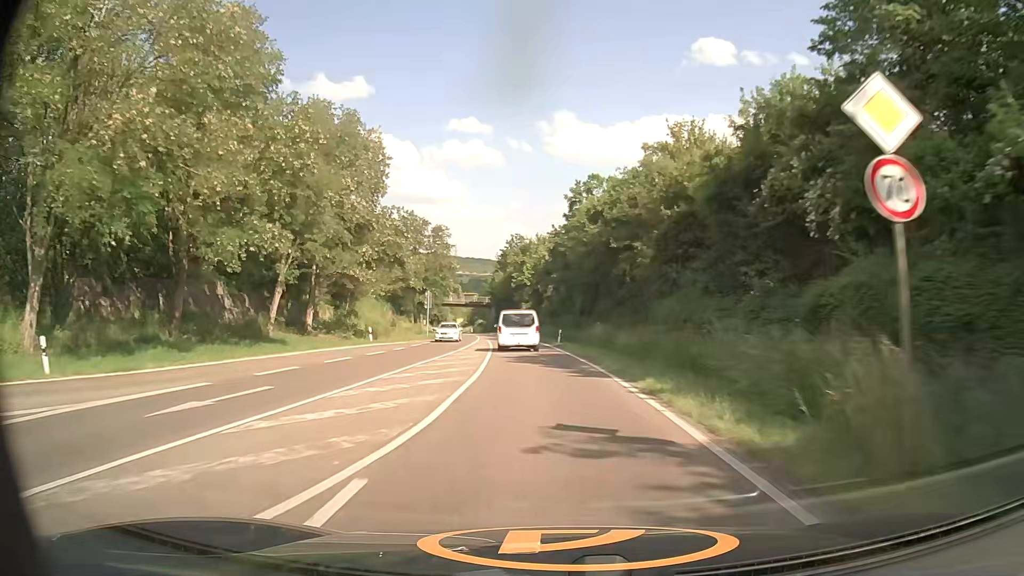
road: secondary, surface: asphalt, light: Day
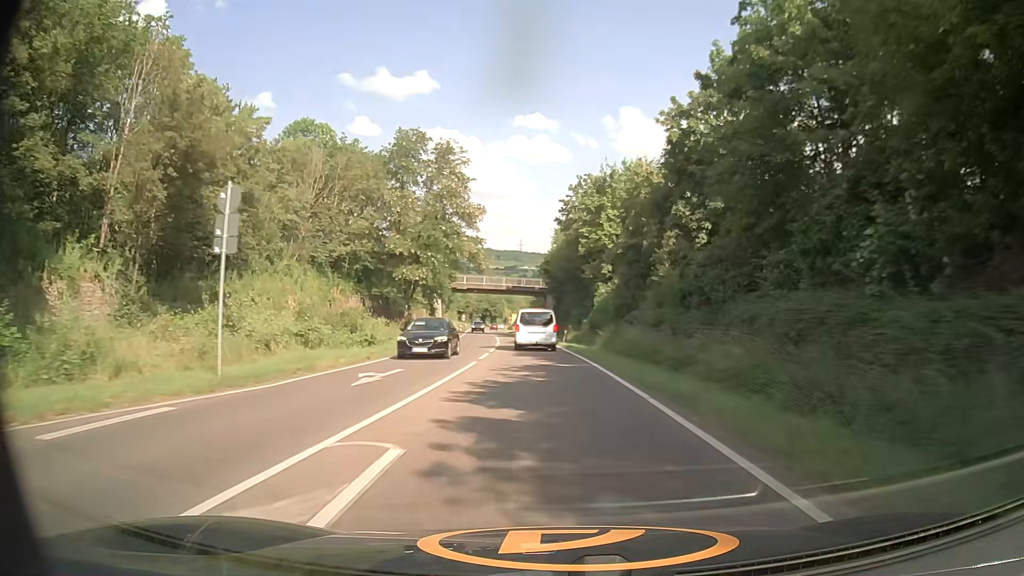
(-2.3, +45.6) m; -5°
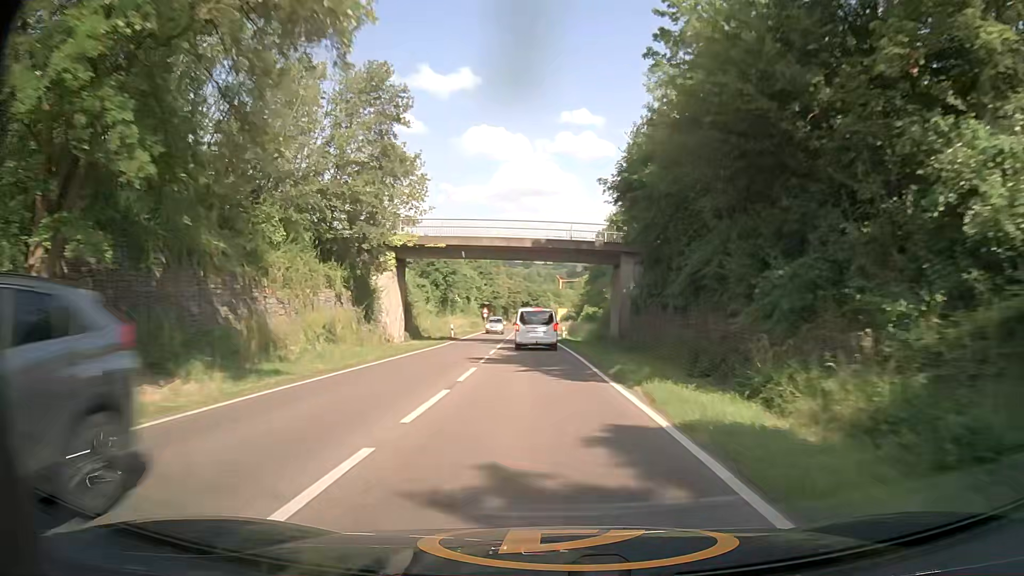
(-1.7, +45.0) m; -4°
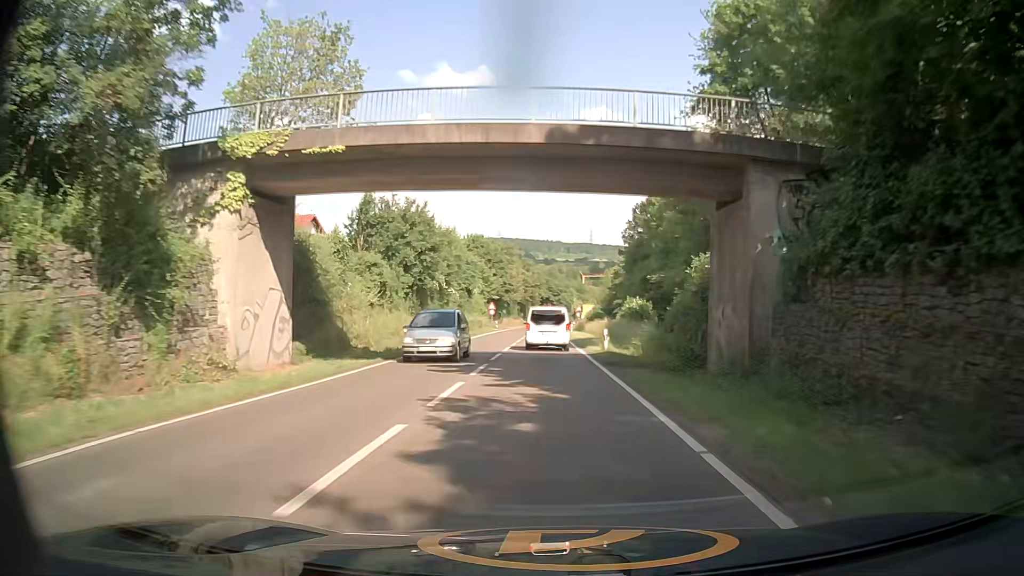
(-0.6, +22.3) m; -3°
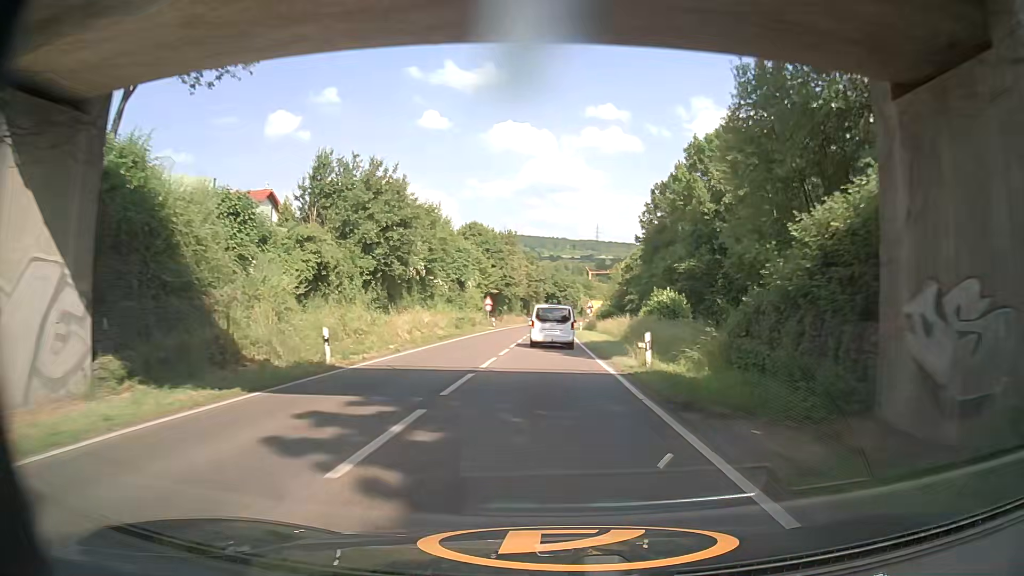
(0.0, +10.9) m; 0°
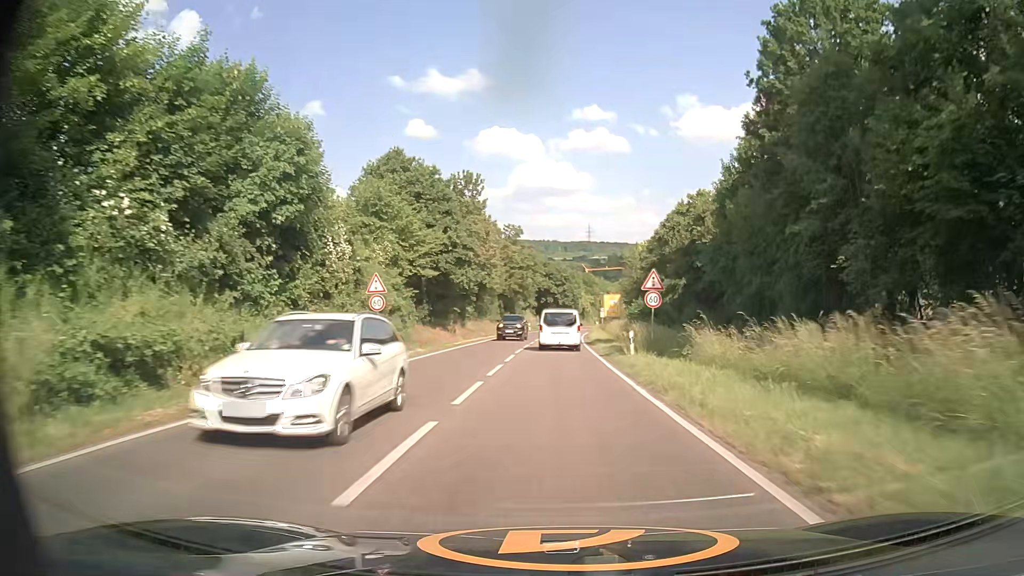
(-0.3, +42.6) m; 0°
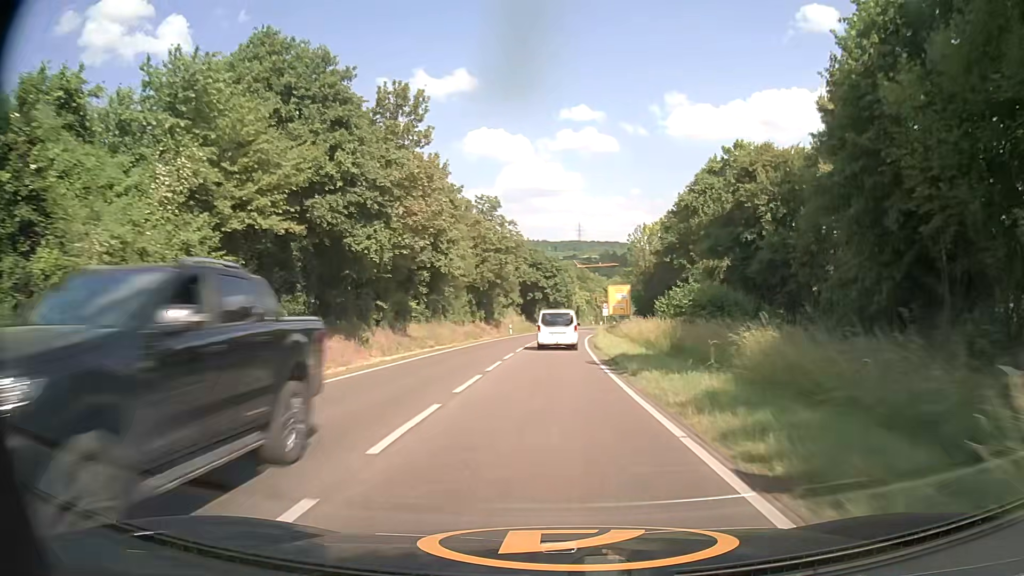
(+0.3, +21.9) m; +1°
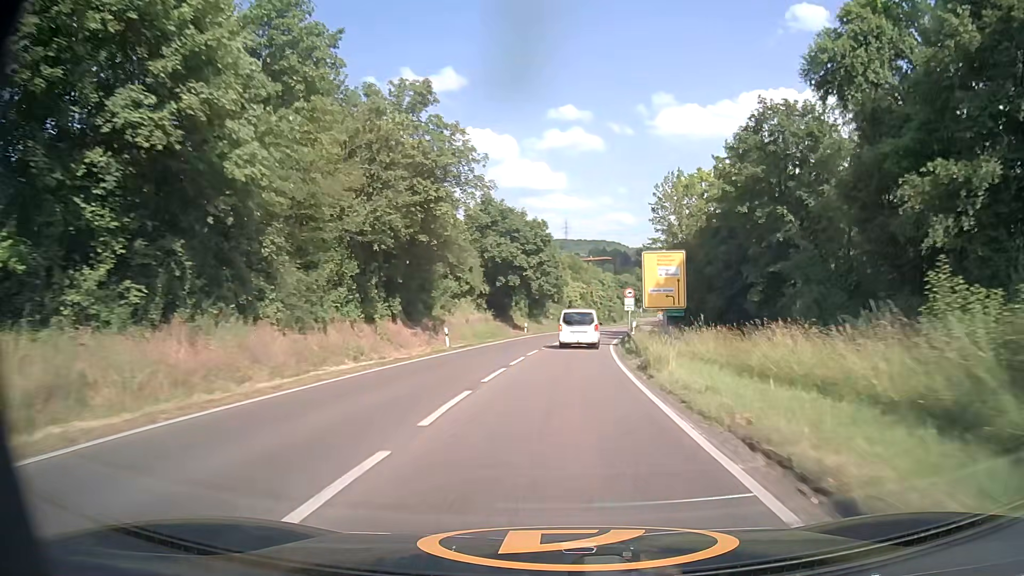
(+0.1, +34.0) m; +1°
(0, +10) (0, +20) (+1, +30) (+2, +40) (+3, +50) (+4, +60) (+6, +70) (+8, +79) (+10, +89) (+12, +99) m
